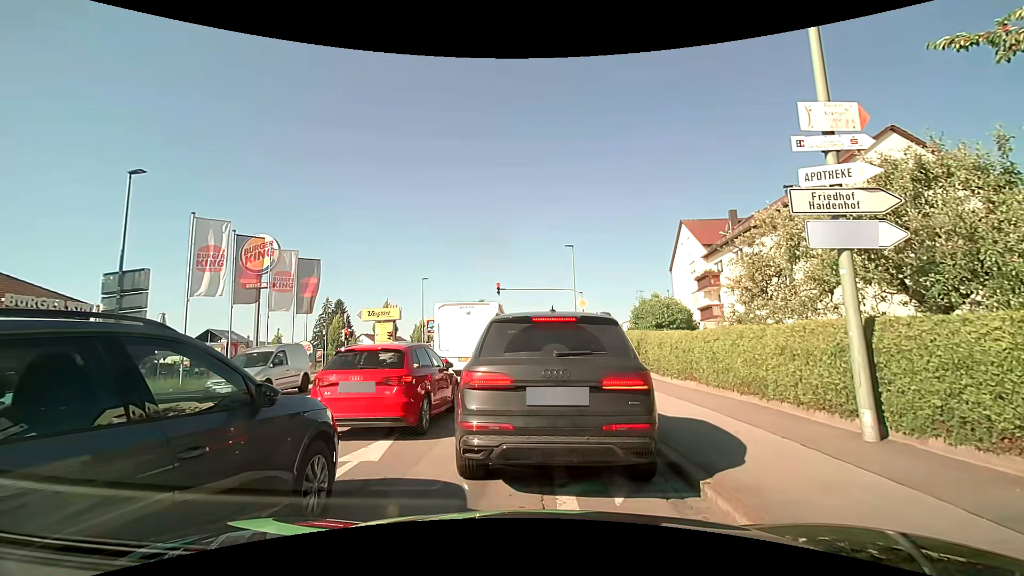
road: tertiary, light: Day
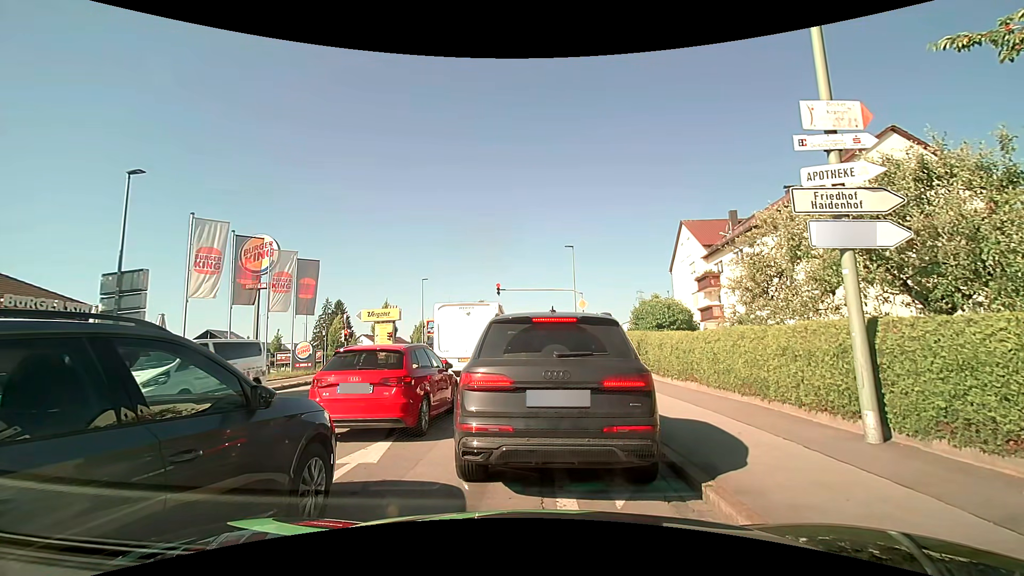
(0.0, +0.1) m; 0°
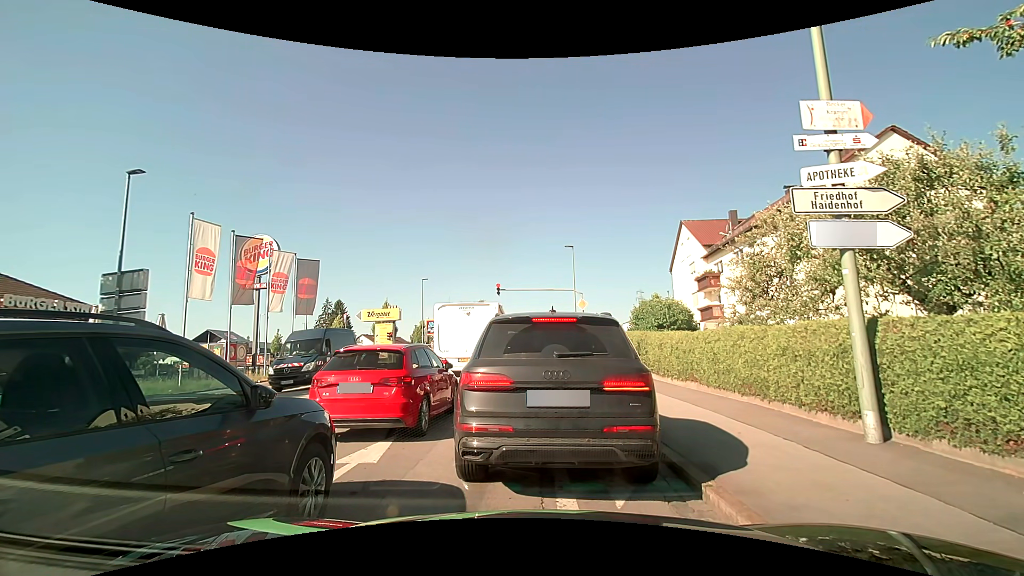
(0.0, 0.0) m; 0°
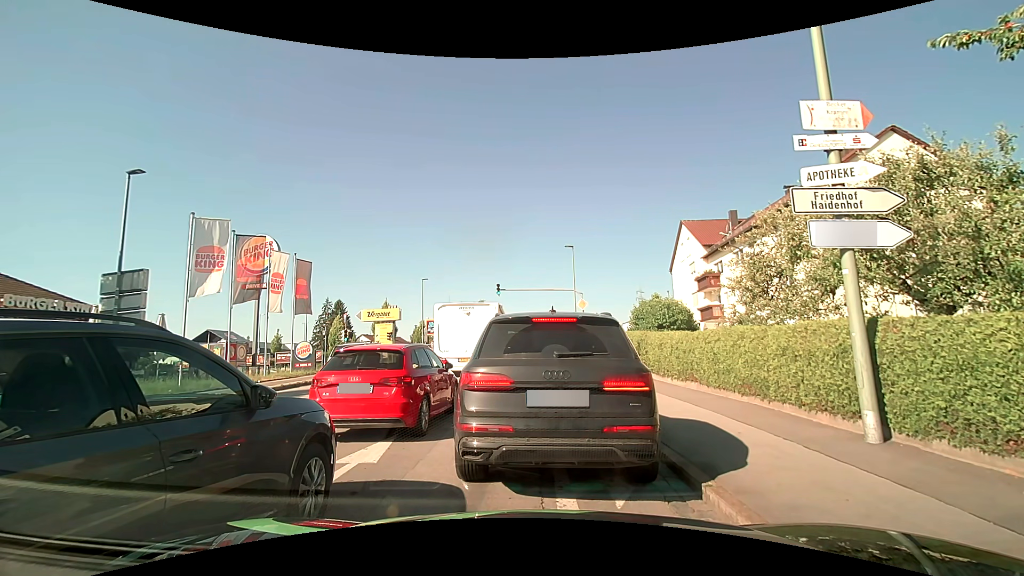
(0.0, 0.0) m; 0°
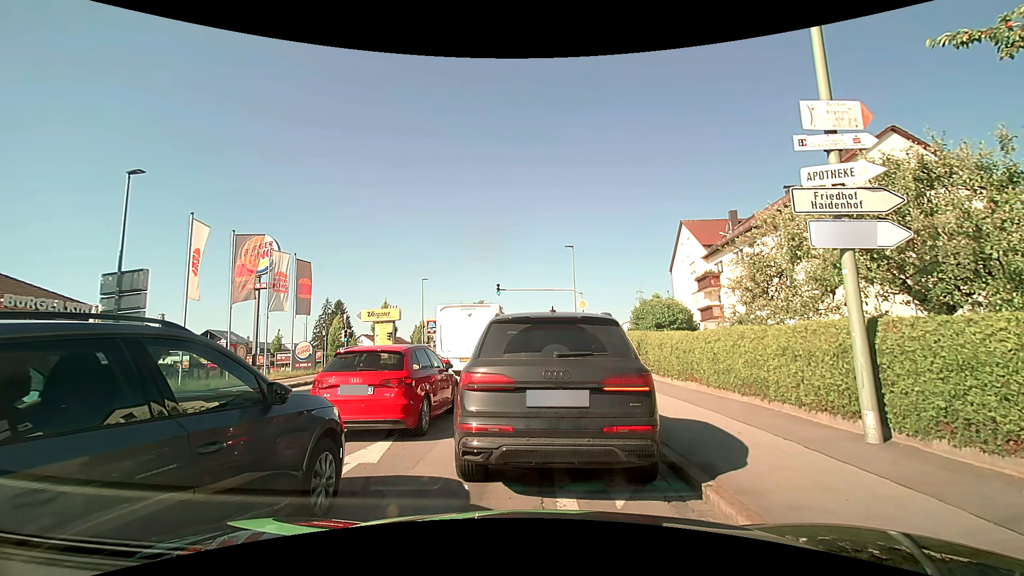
(0.0, 0.0) m; 0°
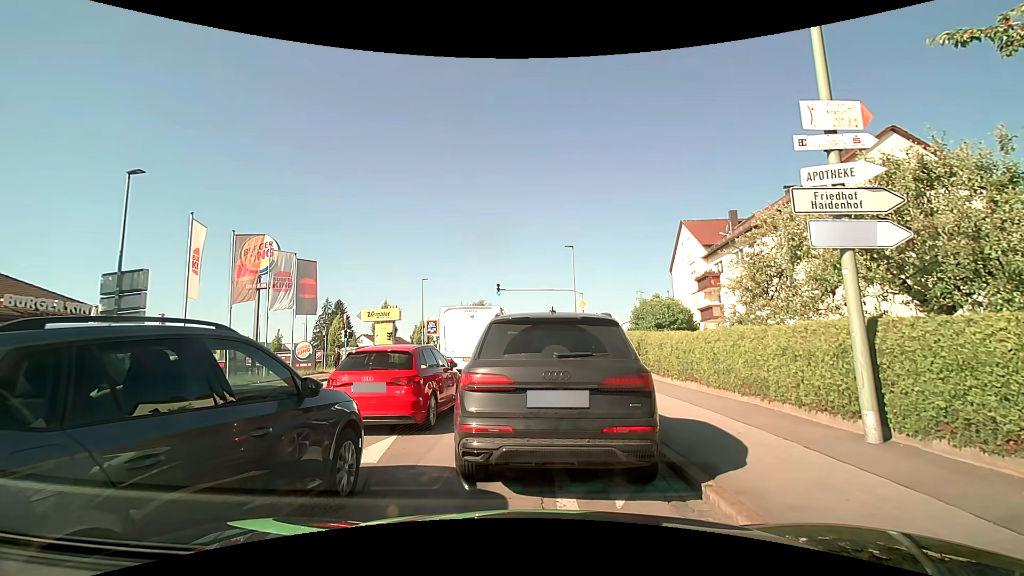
(0.0, 0.0) m; 0°
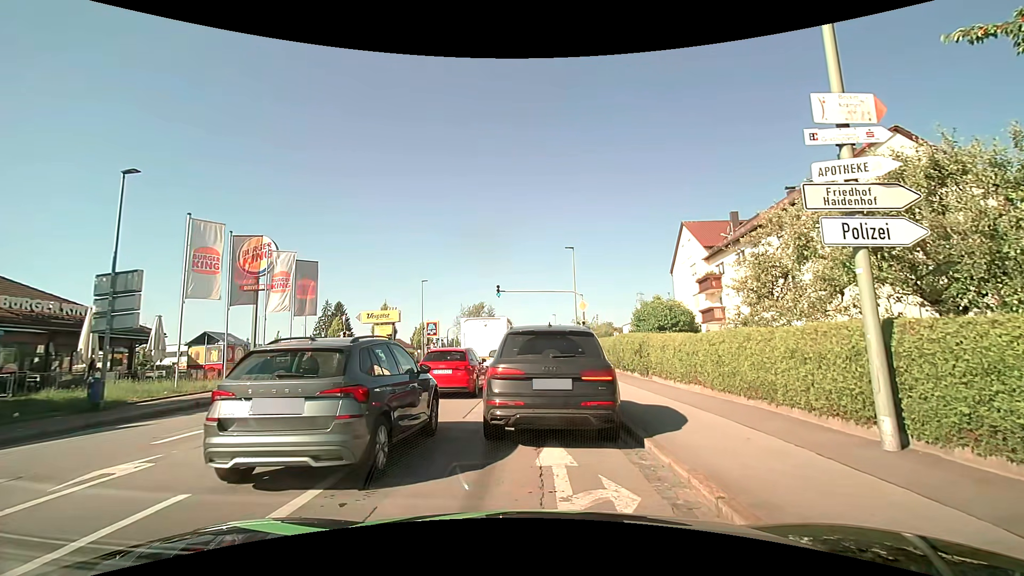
(0.0, +0.3) m; 0°
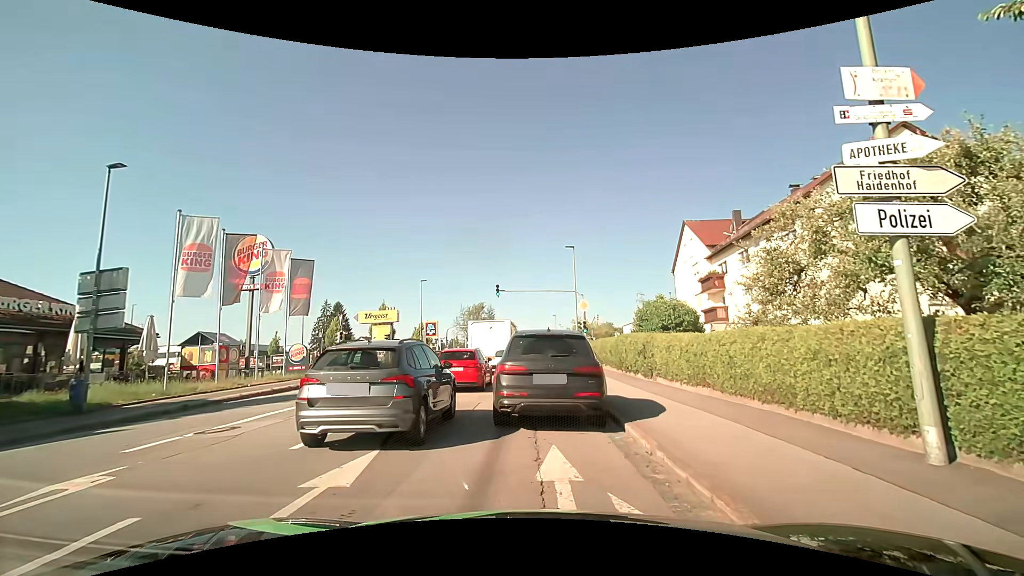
(0.0, +0.7) m; -1°
(0, +10) (+1, +20) (+1, +30) (+1, +40) (+1, +50) (+2, +60) (+2, +70) (+2, +80) (+2, +90) (+3, +100) m
